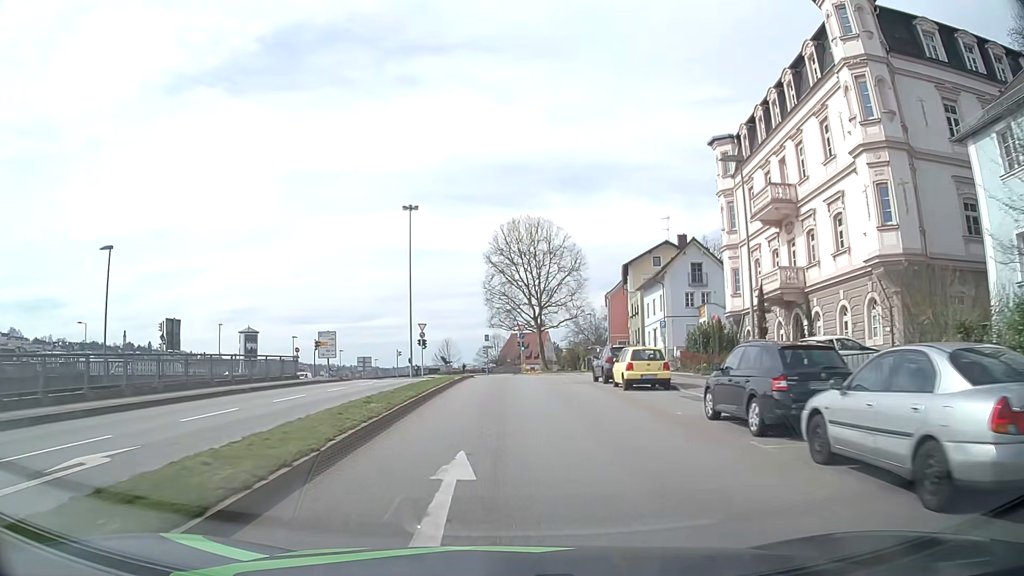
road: primary_link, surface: asphalt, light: Day
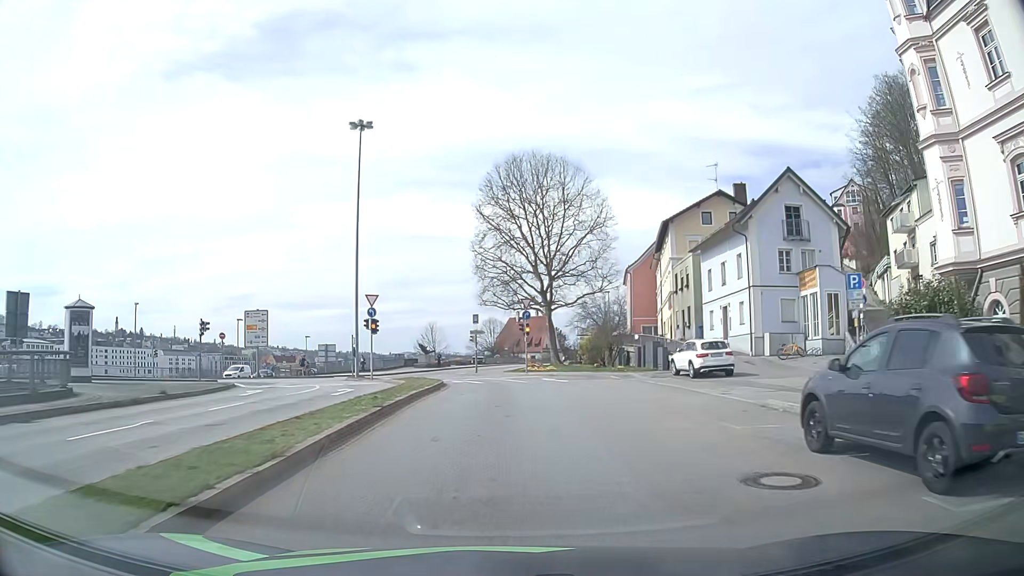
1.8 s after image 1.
(0.0, +21.8) m; 0°
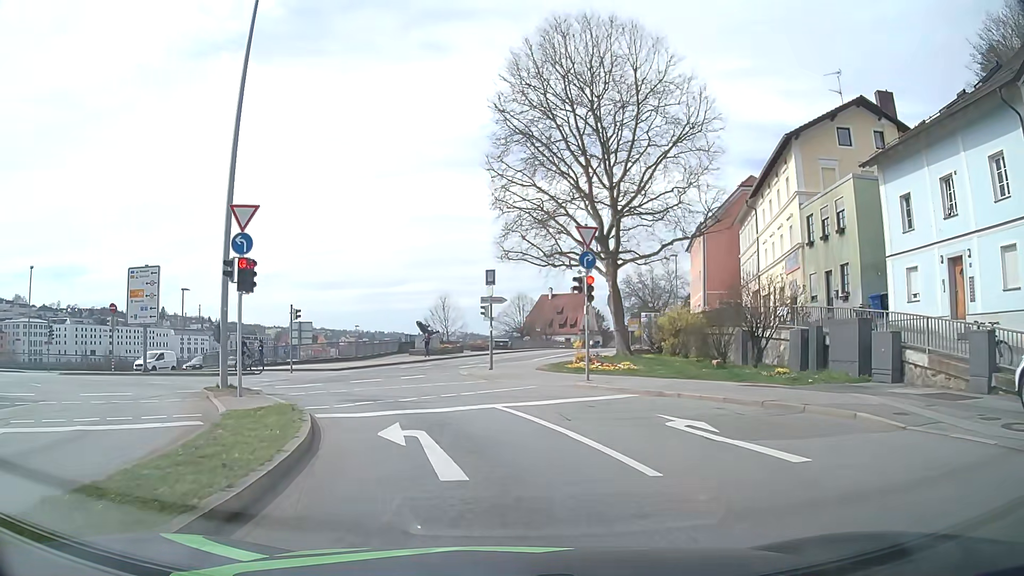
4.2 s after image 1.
(-0.2, +22.0) m; -2°
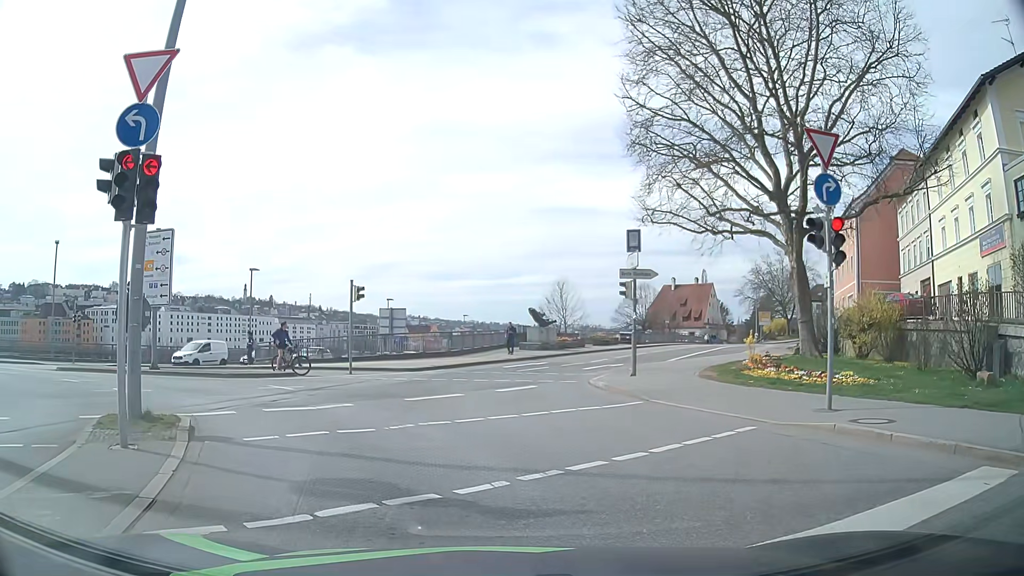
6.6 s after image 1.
(-0.8, +9.4) m; -10°
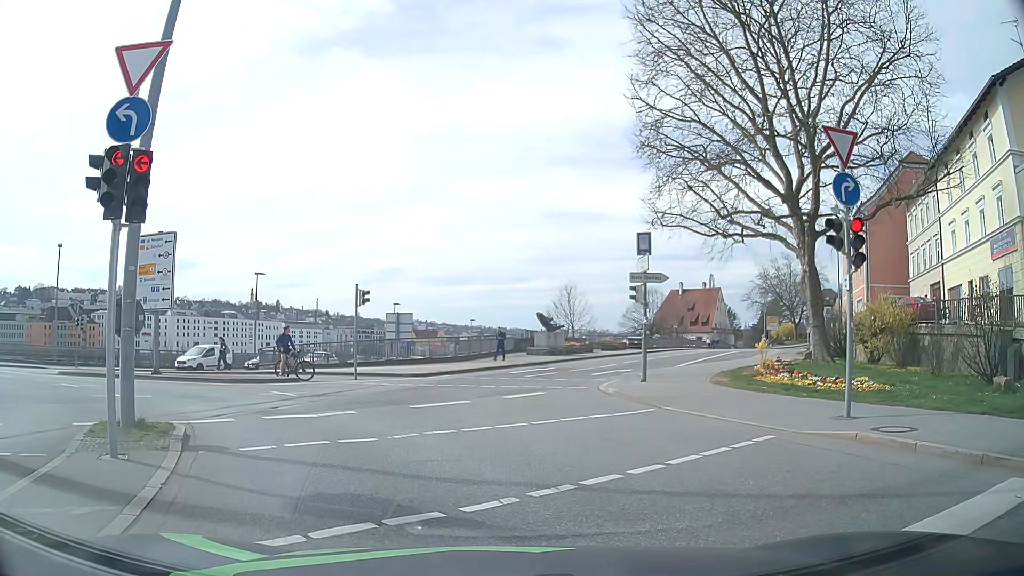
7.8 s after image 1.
(0.0, +0.5) m; 0°
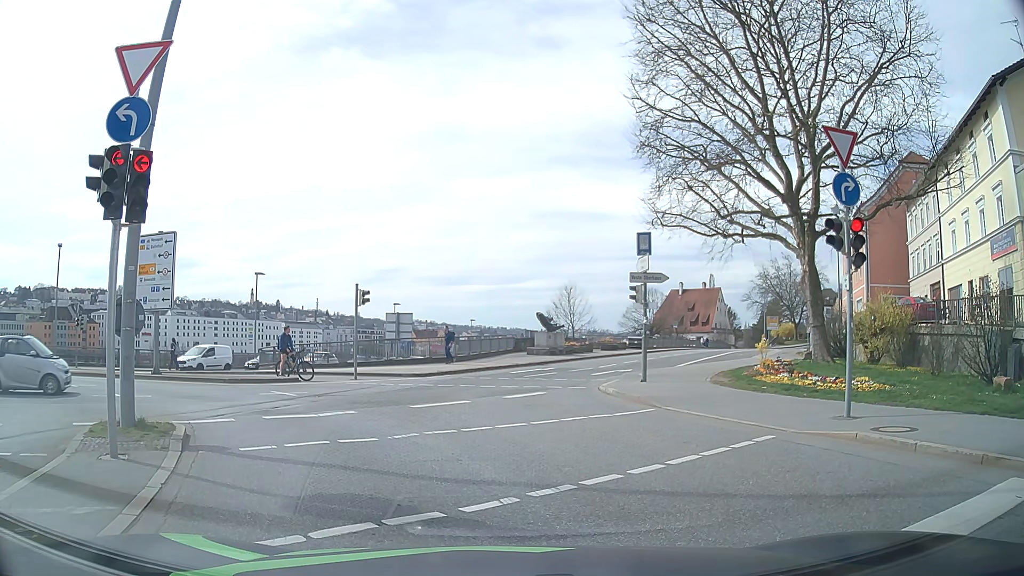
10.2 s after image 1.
(0.0, +0.1) m; 0°
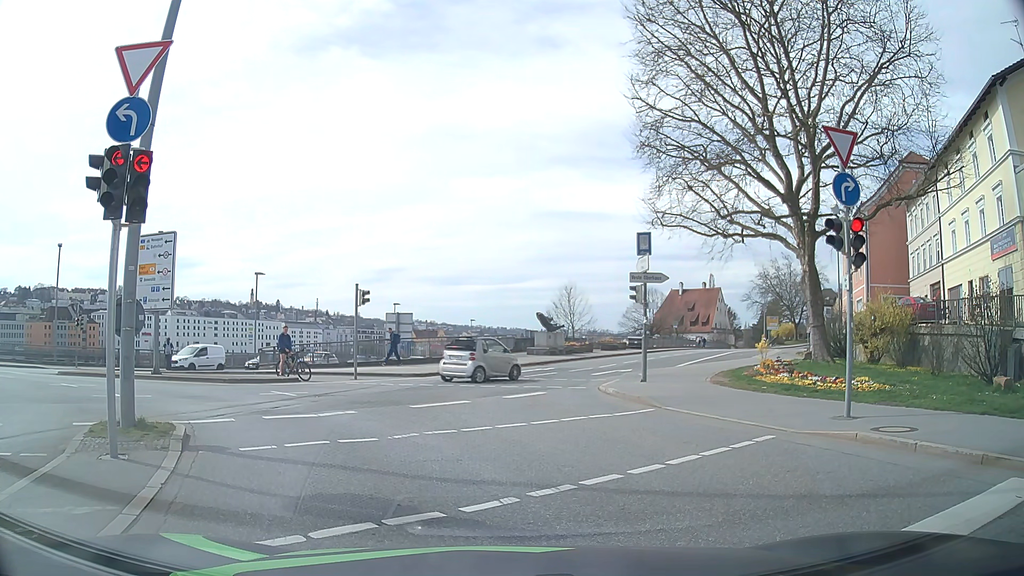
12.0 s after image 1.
(0.0, 0.0) m; 0°
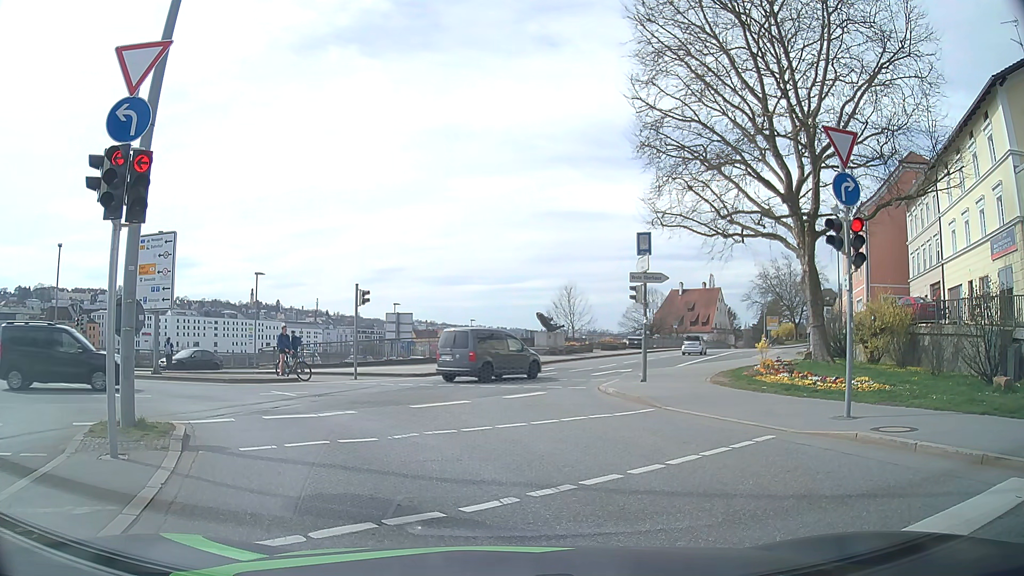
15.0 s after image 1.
(0.0, 0.0) m; 0°
(-2, +10) (-8, +18) (-16, +23) (-26, +26) (-35, +28) (-45, +31) (-55, +33) (-65, +35) (-74, +38) (-84, +40) m
